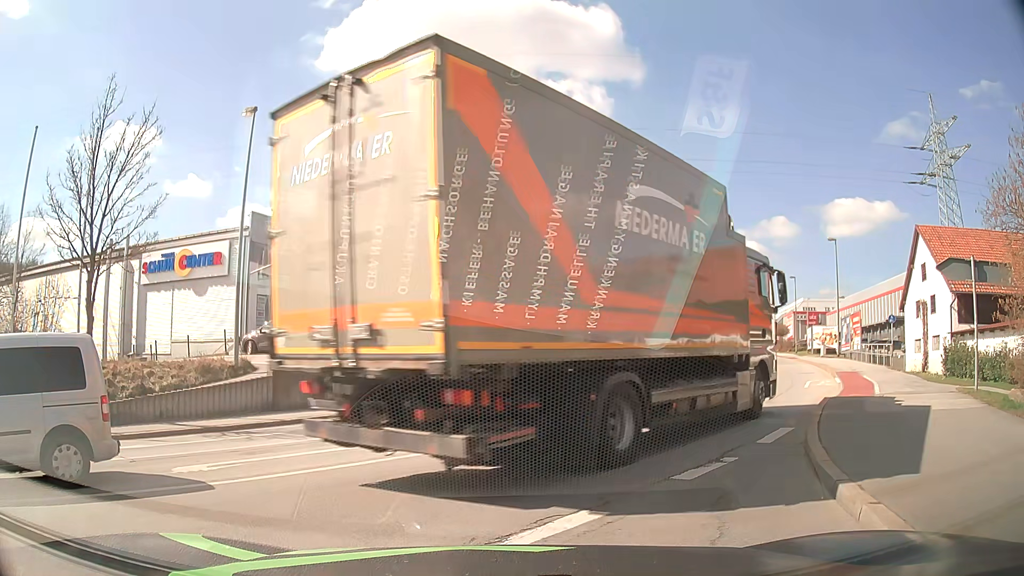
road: primary_link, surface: asphalt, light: Day
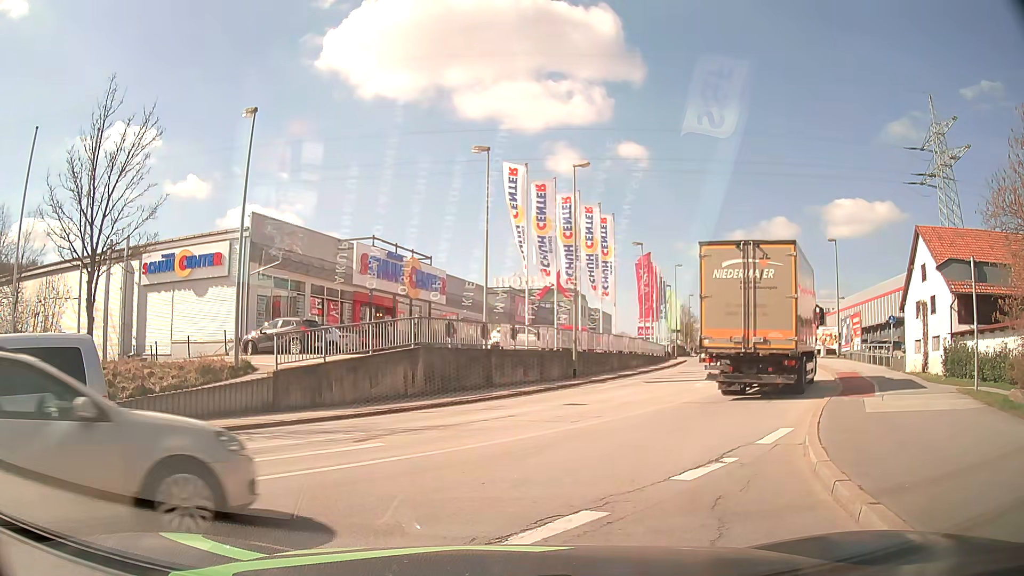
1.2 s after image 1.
(0.0, 0.0) m; 0°
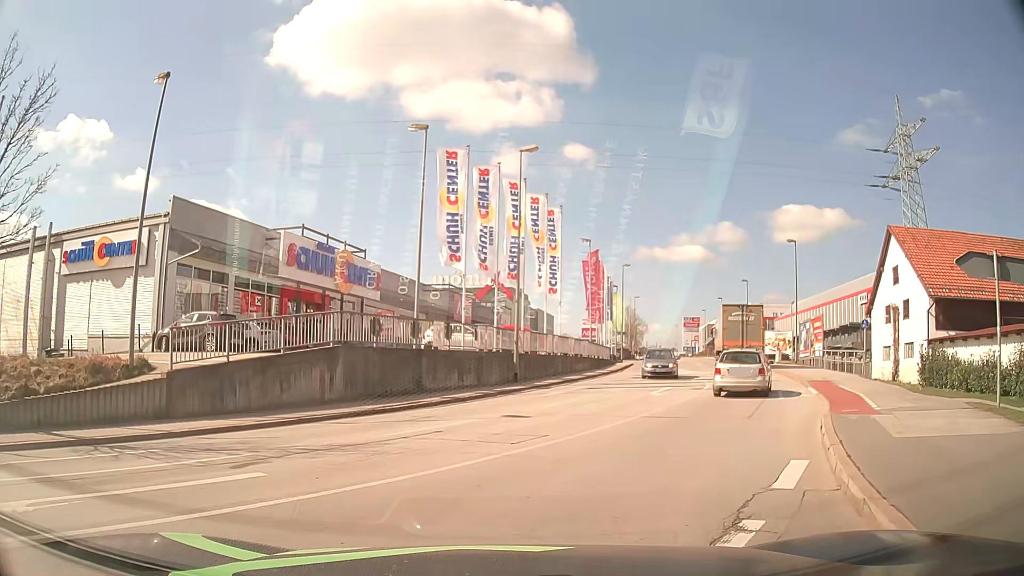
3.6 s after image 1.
(+0.1, +3.1) m; +5°
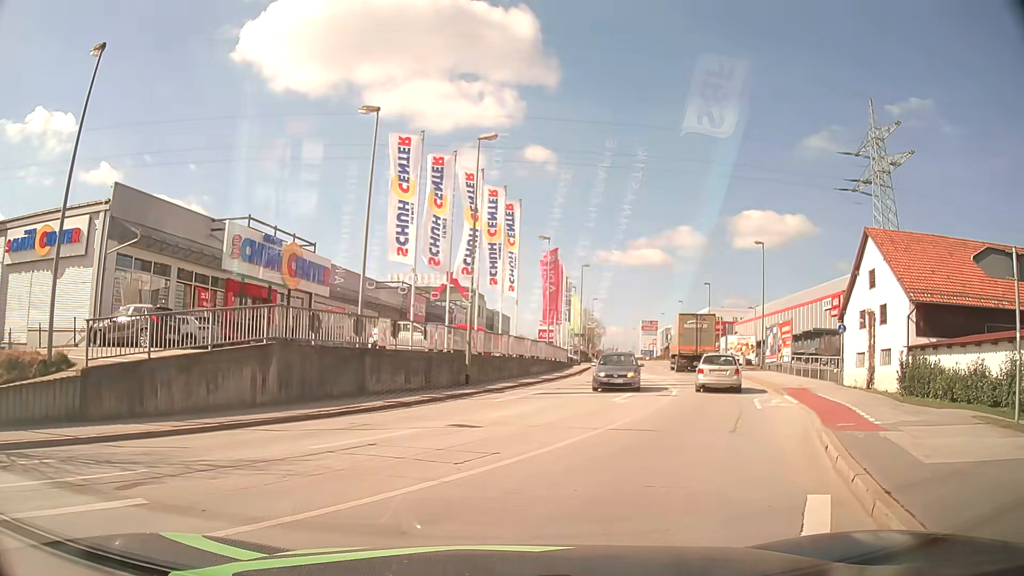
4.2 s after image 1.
(+0.1, +2.0) m; +3°
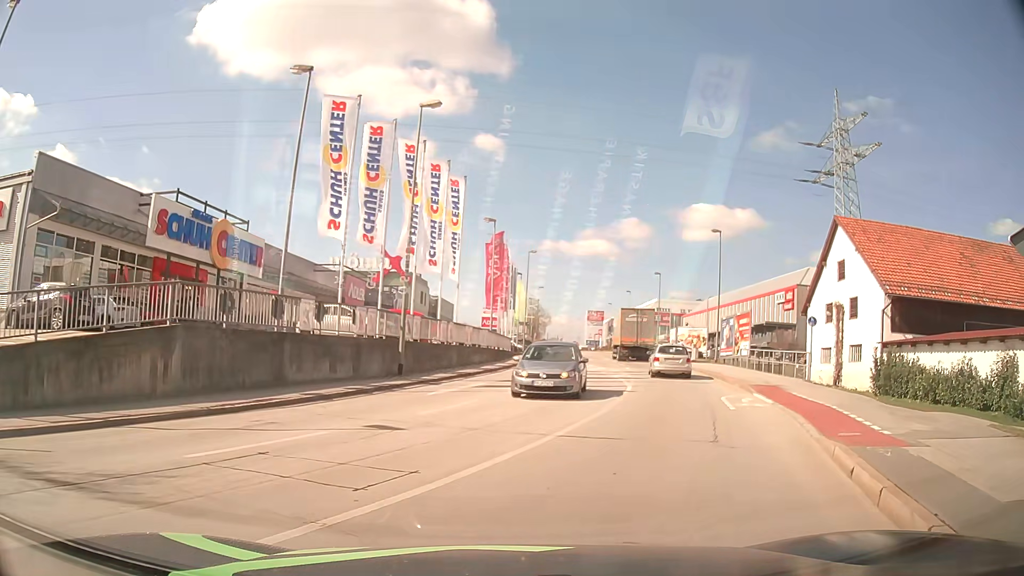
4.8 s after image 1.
(+0.1, +2.5) m; +5°
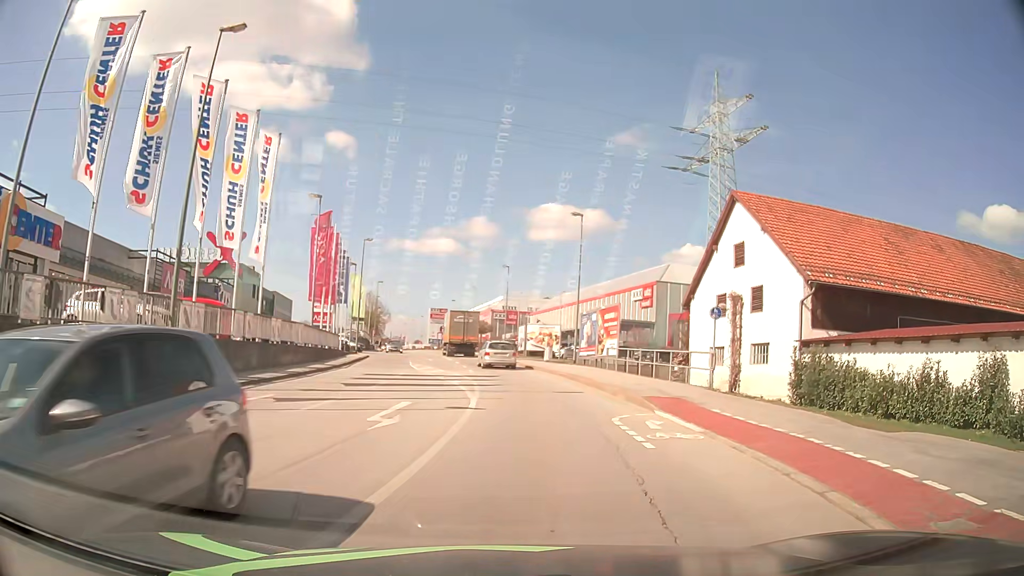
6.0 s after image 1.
(+0.9, +6.6) m; +14°
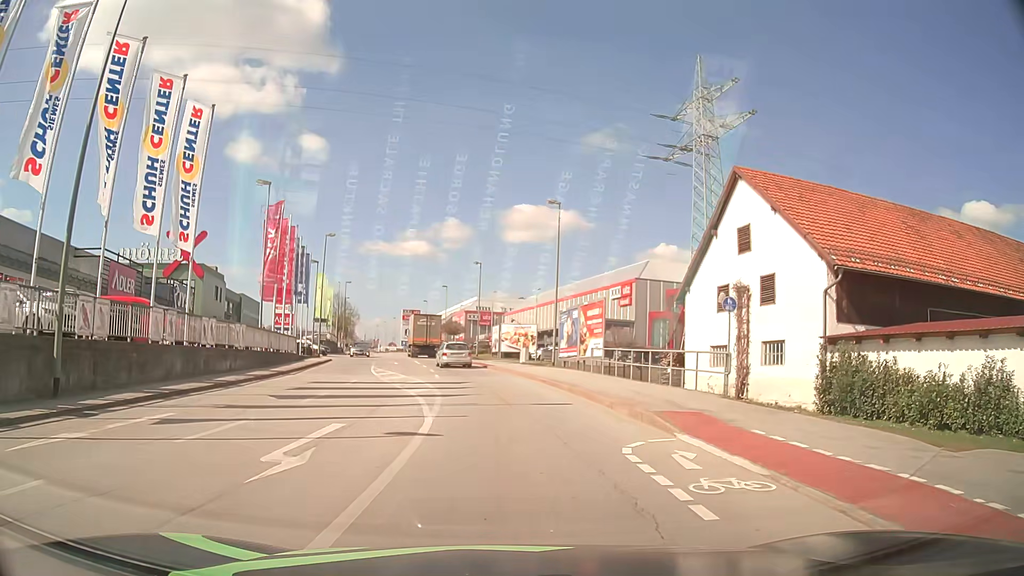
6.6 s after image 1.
(+0.1, +4.1) m; +2°
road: tertiary
